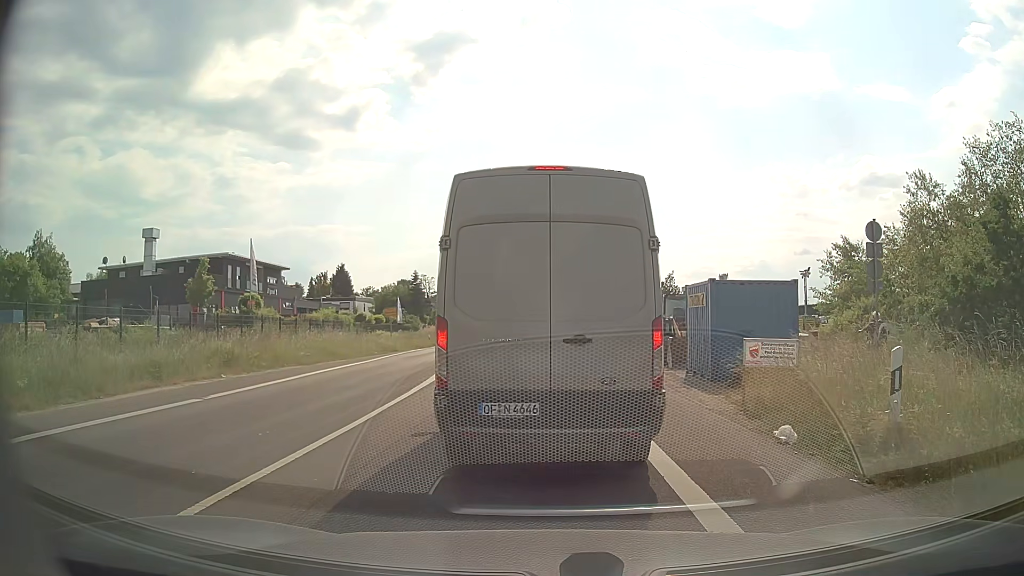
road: secondary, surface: asphalt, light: Day
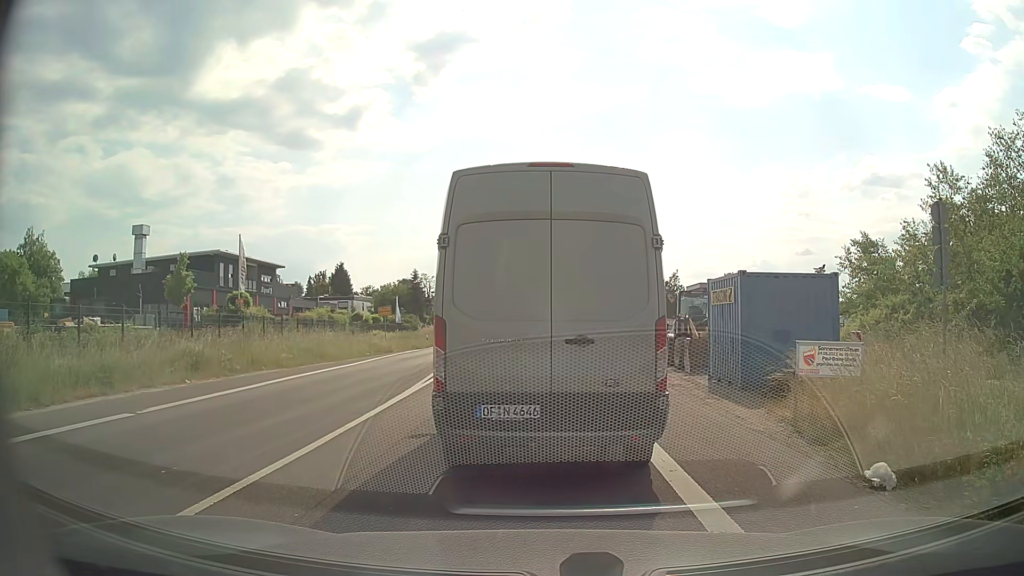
(0.0, +2.4) m; +1°
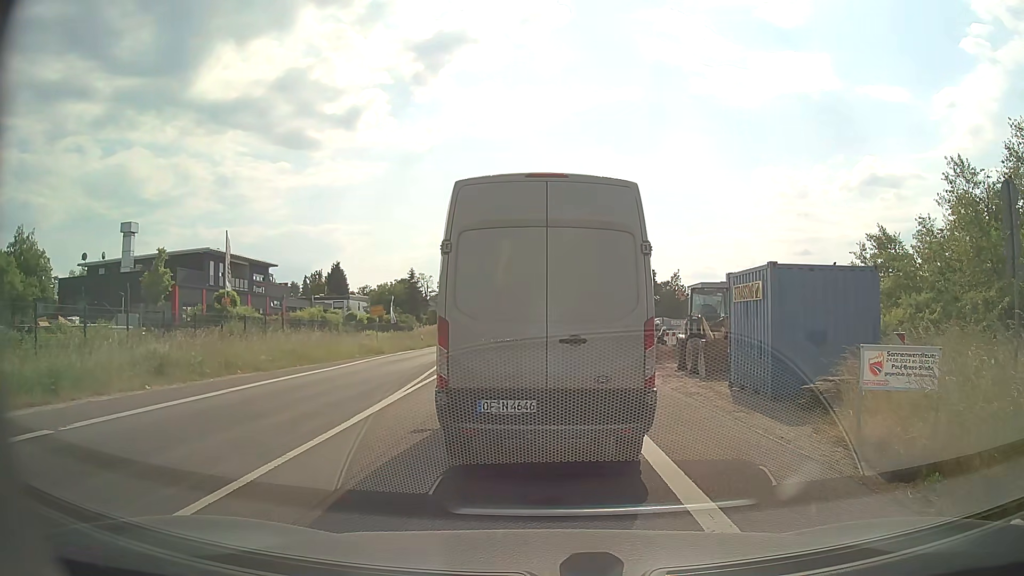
(0.0, +2.1) m; 0°
